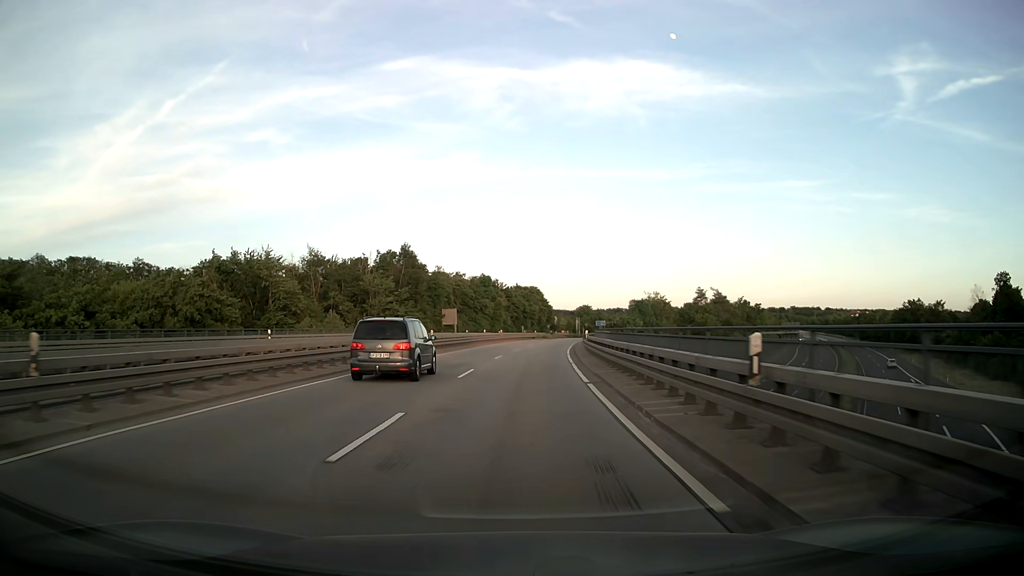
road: primary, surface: asphalt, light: Day
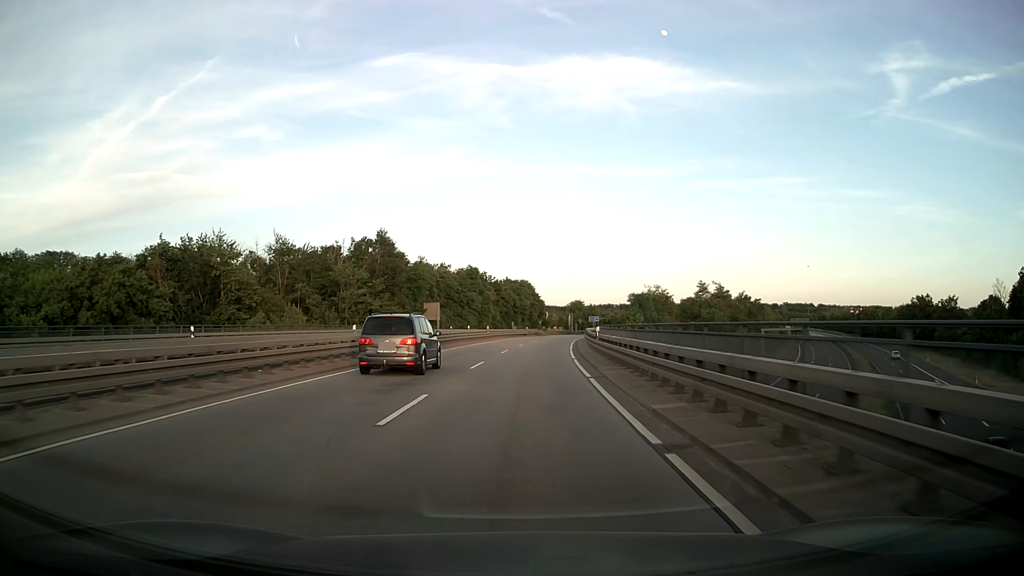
(+0.1, +9.7) m; +1°
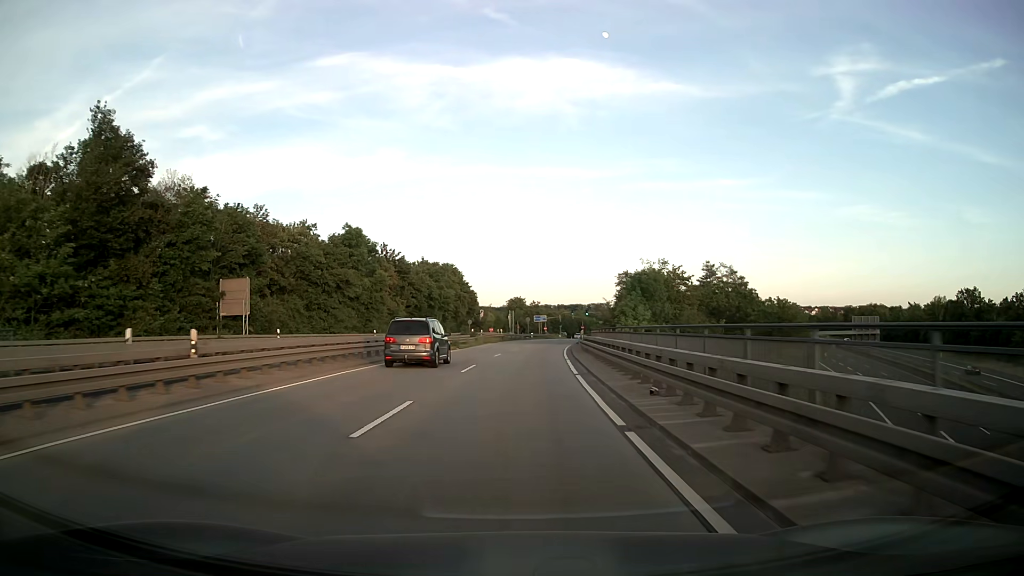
(+2.4, +48.5) m; +5°
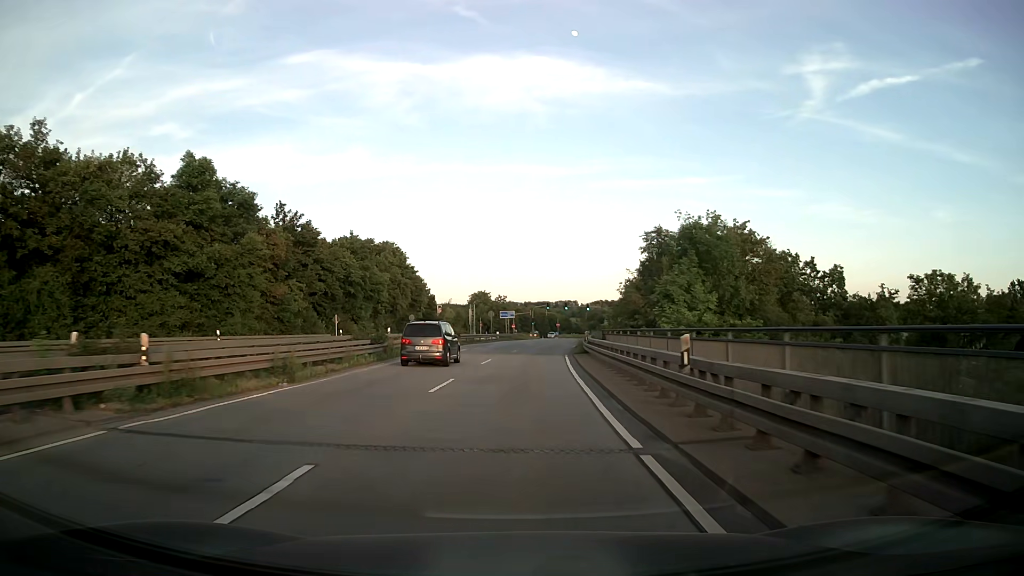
(+0.8, +29.3) m; +3°
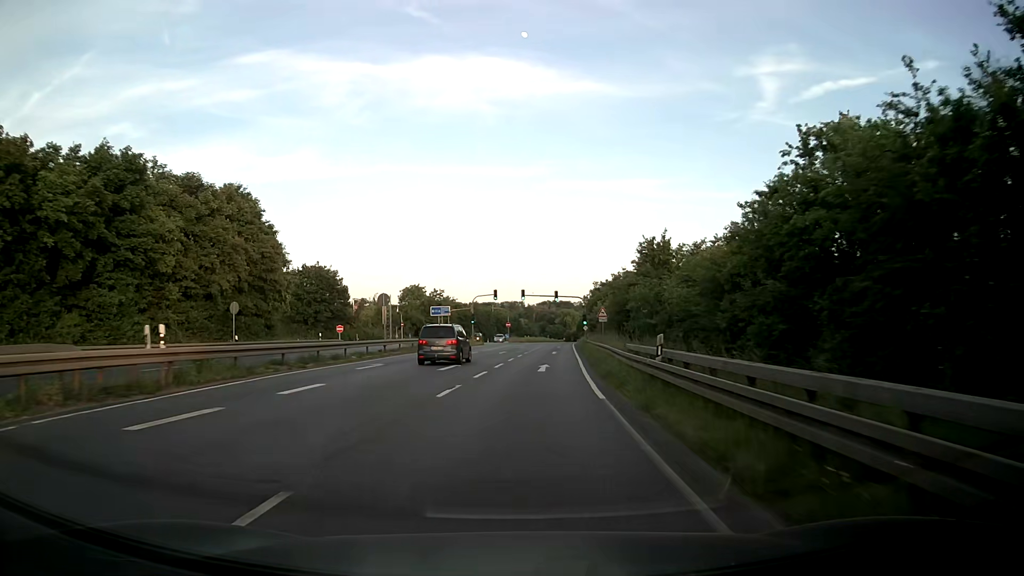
(+1.4, +39.6) m; +4°
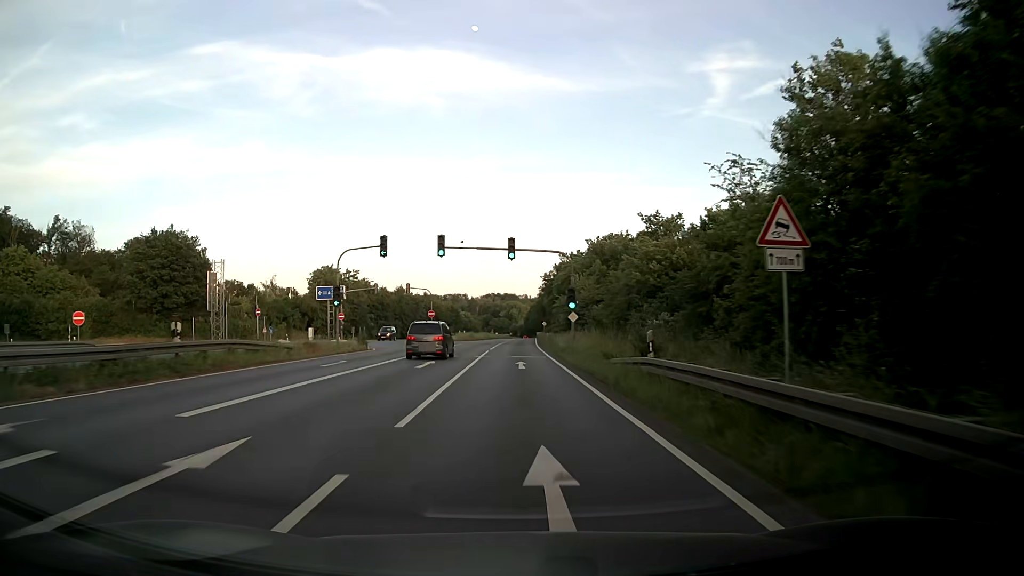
(+1.7, +40.2) m; +5°
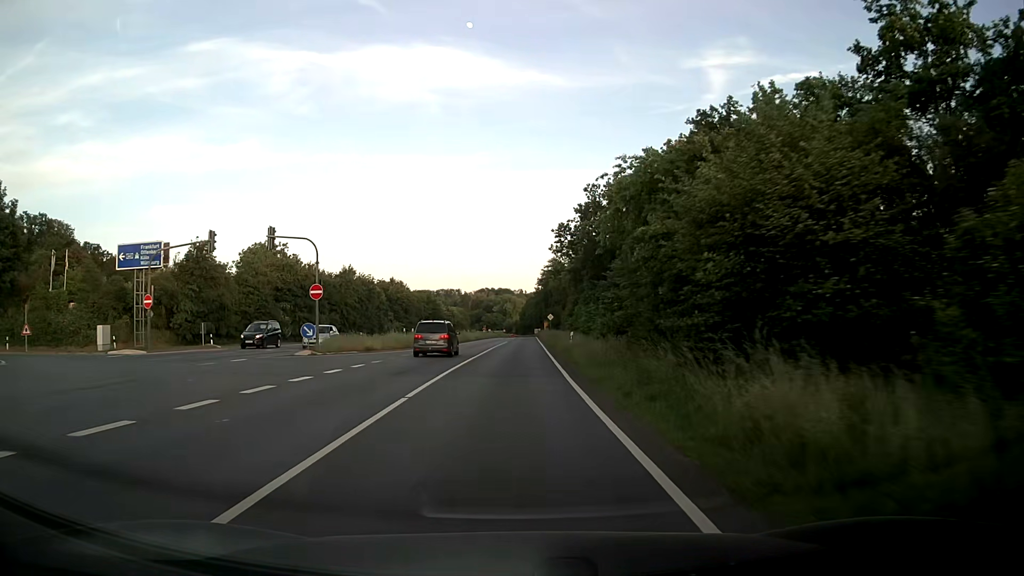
(+0.2, +40.9) m; +1°
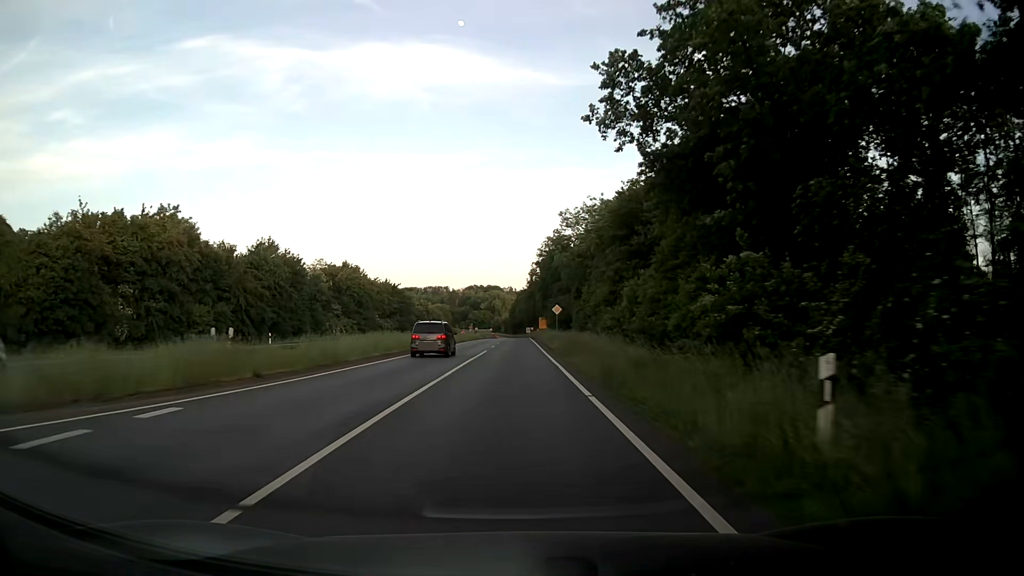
(+0.1, +31.2) m; +1°
(0, +10) (0, +20) (0, +30) (0, +40) (0, +50) (0, +60) (0, +70) (0, +80) (0, +90) (0, +100) m
